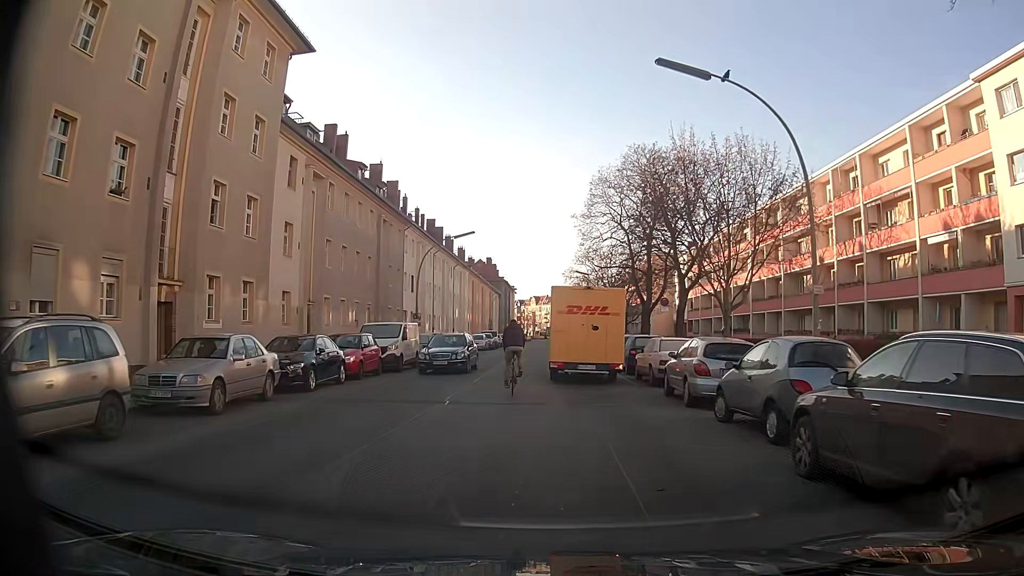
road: tertiary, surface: asphalt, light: Day
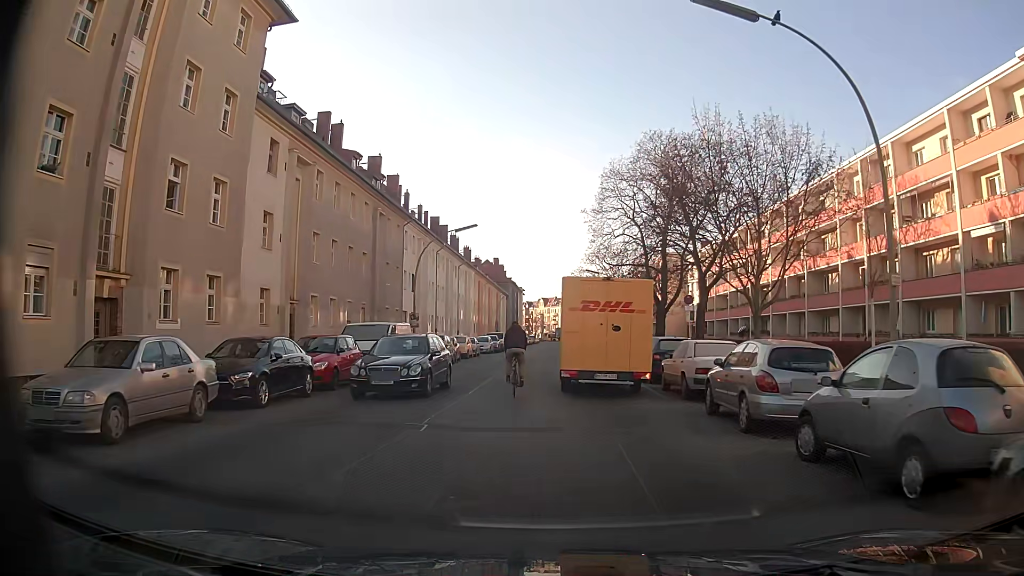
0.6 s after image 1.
(0.0, +3.6) m; +1°
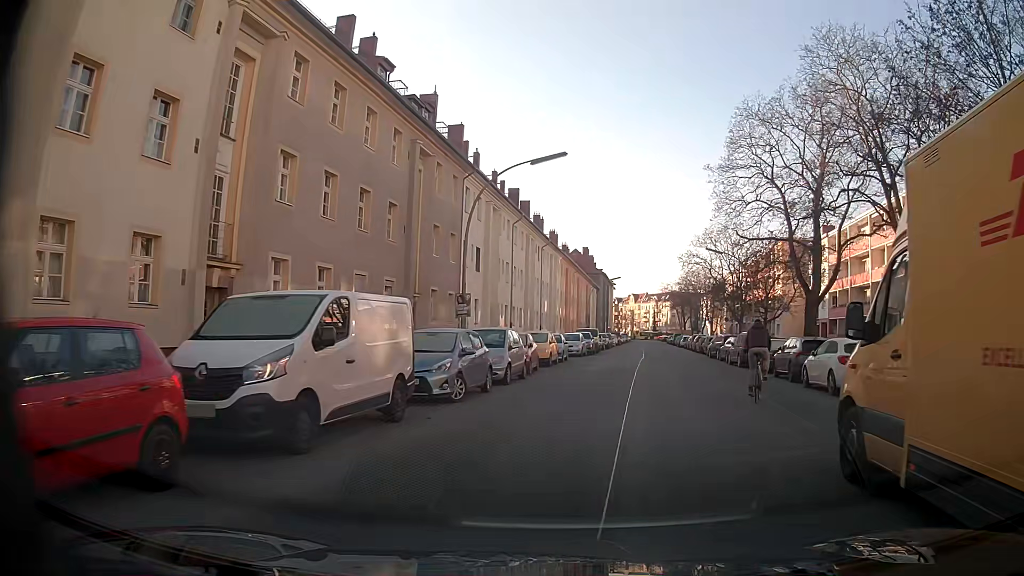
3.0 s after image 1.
(-1.6, +15.3) m; -9°
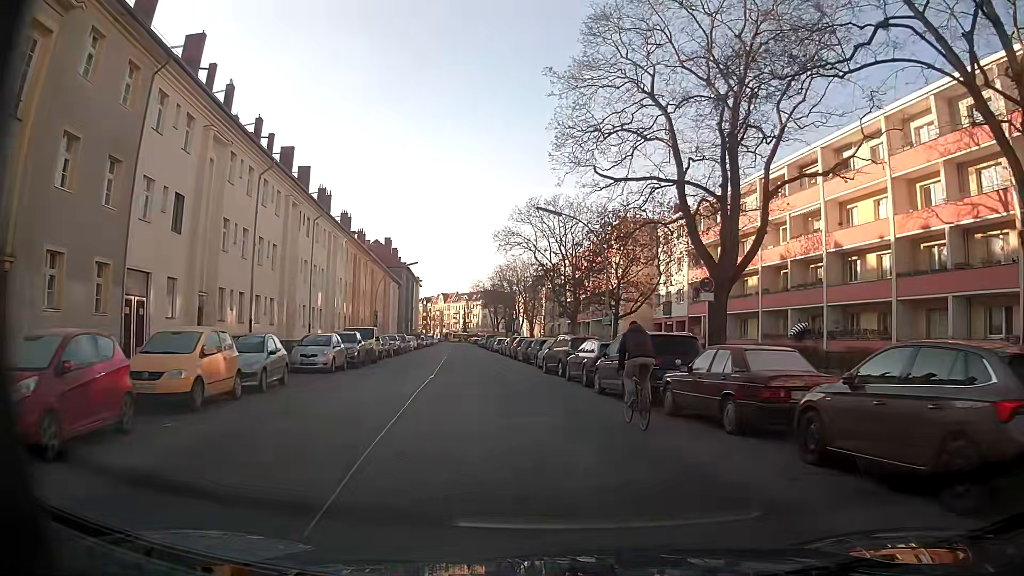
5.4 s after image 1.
(+2.7, +17.2) m; +17°
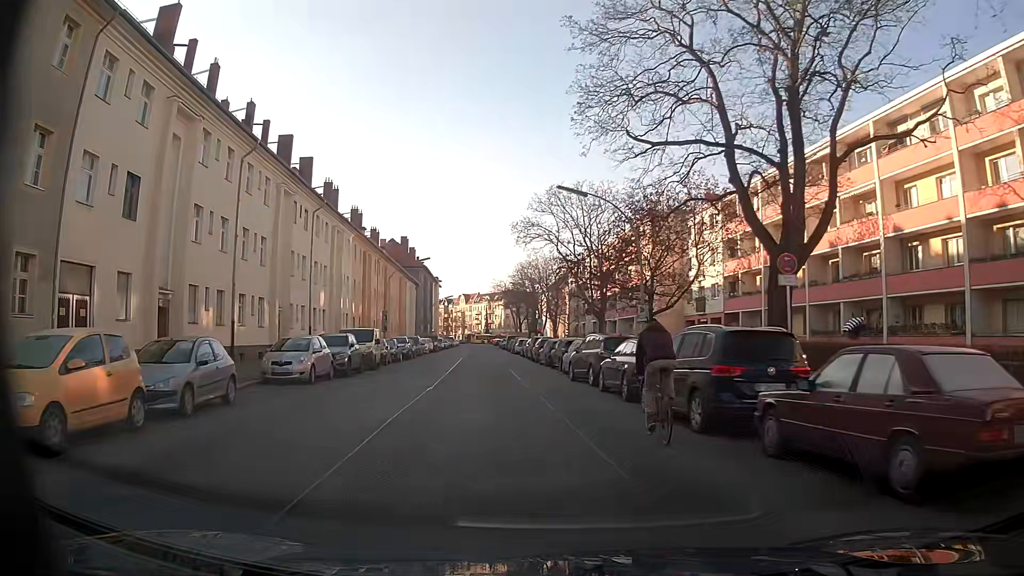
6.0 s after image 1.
(0.0, +4.9) m; -1°
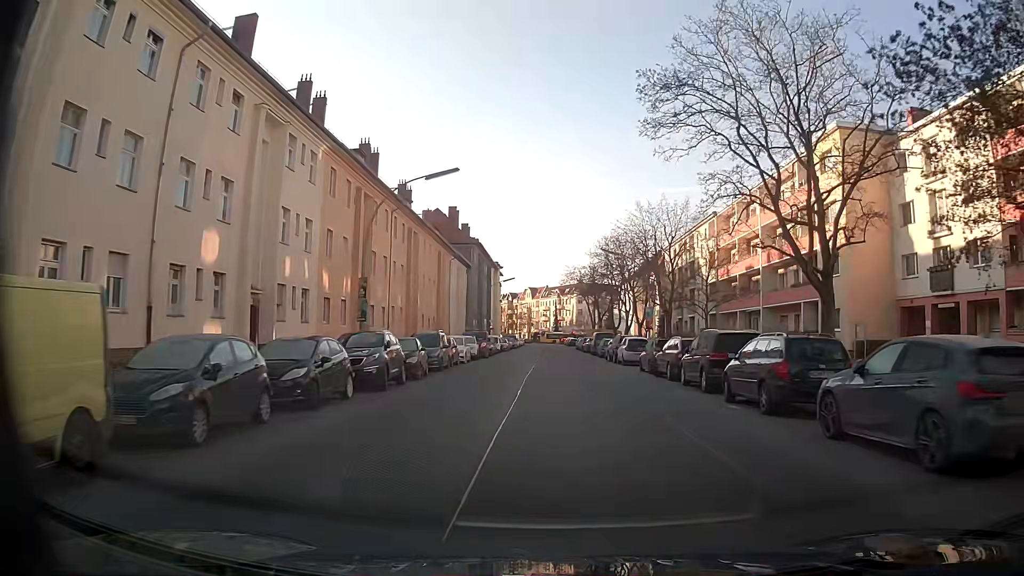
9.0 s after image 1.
(-3.9, +28.9) m; -7°
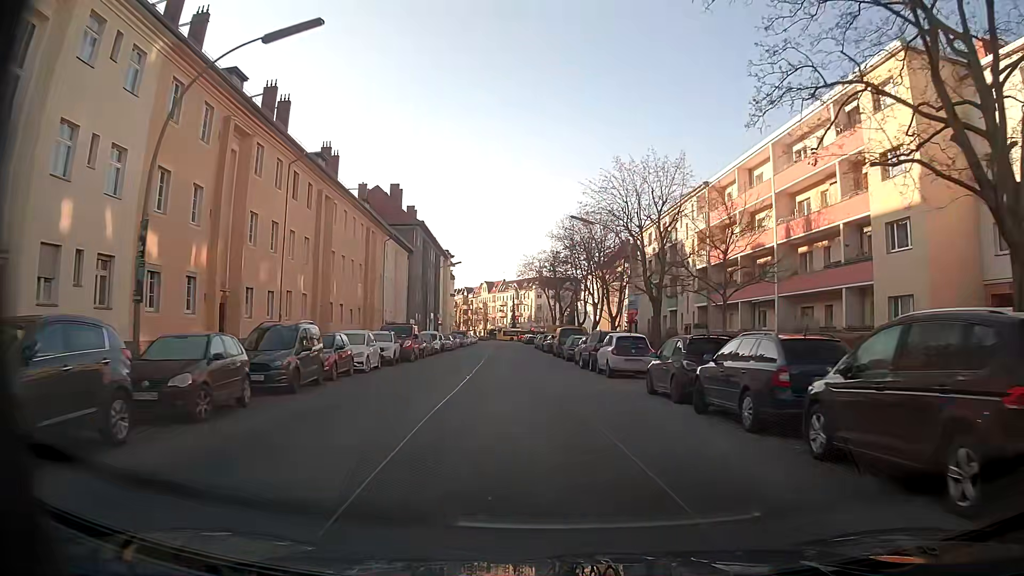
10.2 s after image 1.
(+0.4, +13.1) m; +3°
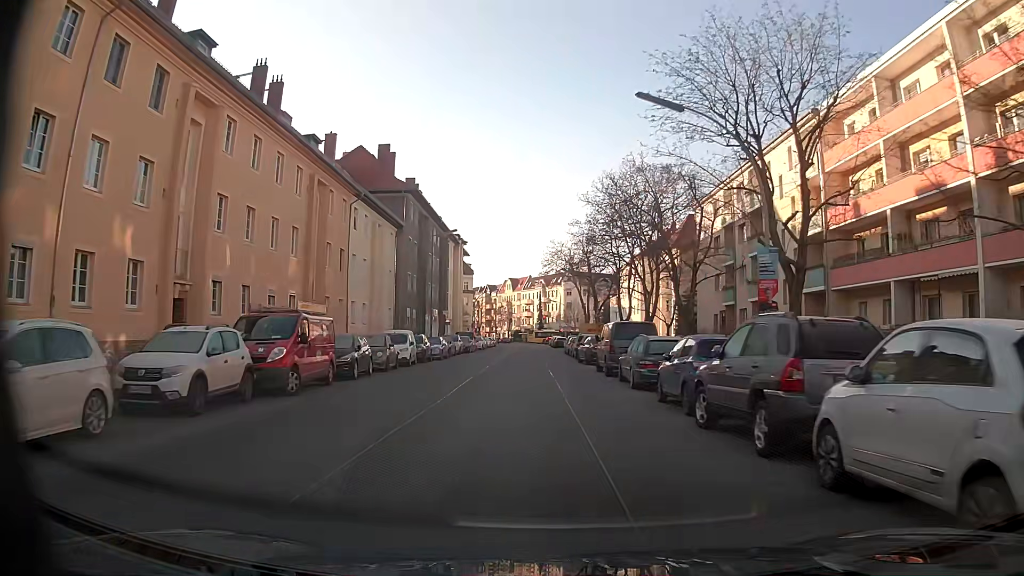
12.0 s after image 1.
(-0.2, +19.9) m; -2°
(0, +10) (0, +20) (0, +30) (-1, +40) (-1, +50) (-1, +60) (-1, +70) (-1, +80) (-2, +90) (-2, +100) m
